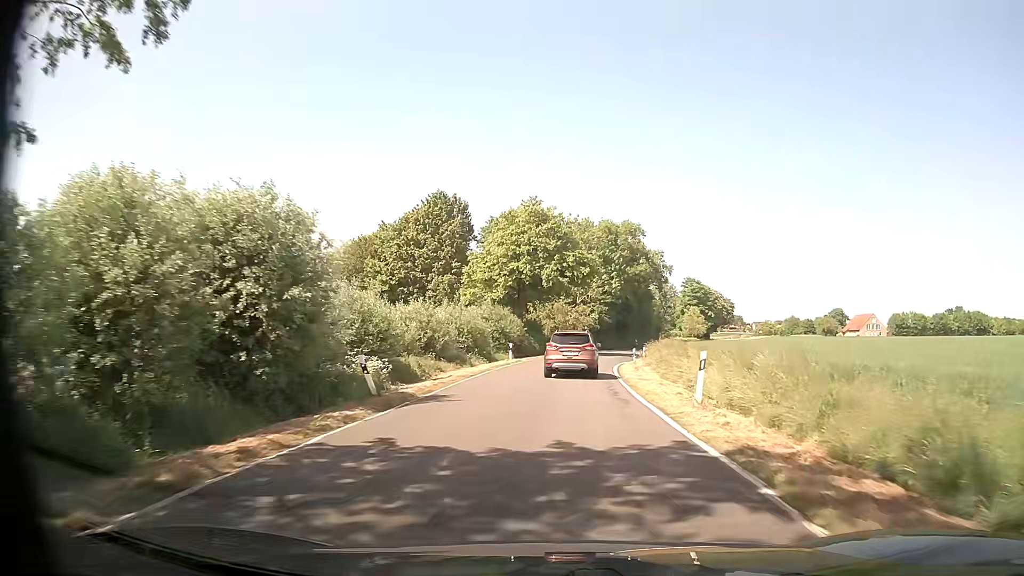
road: secondary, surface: asphalt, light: Day
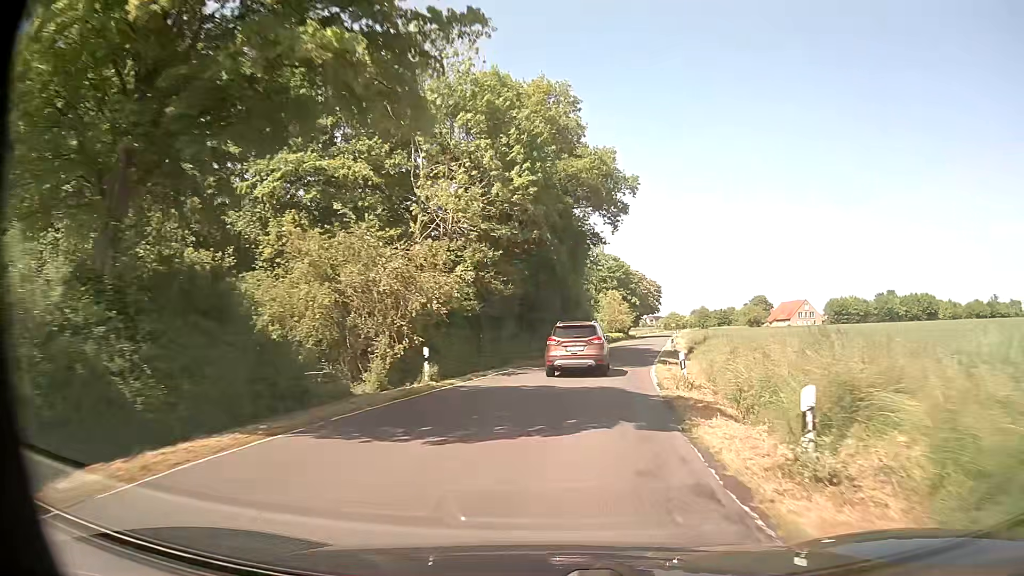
(+2.9, +42.9) m; +10°
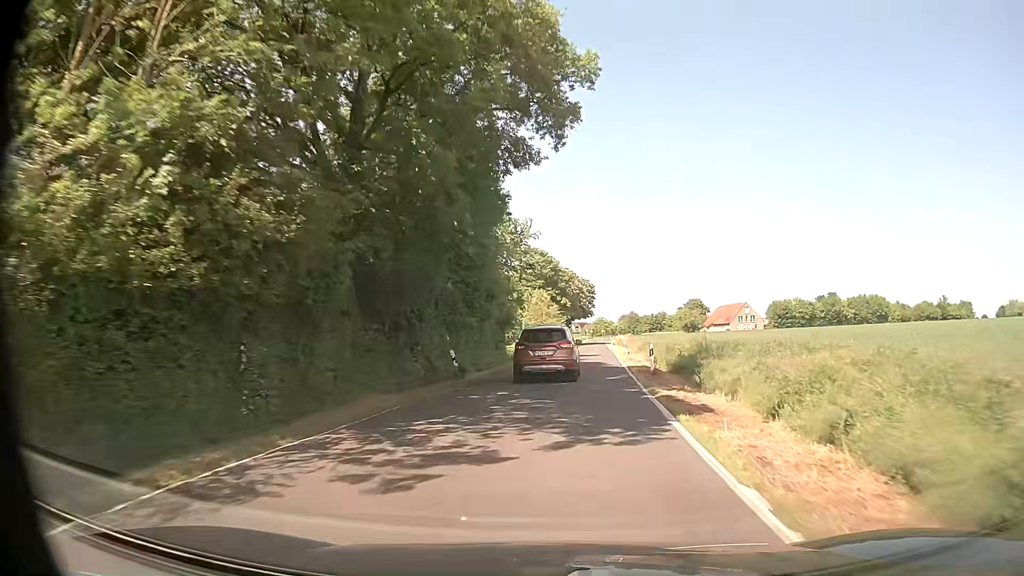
(+0.9, +16.7) m; +6°
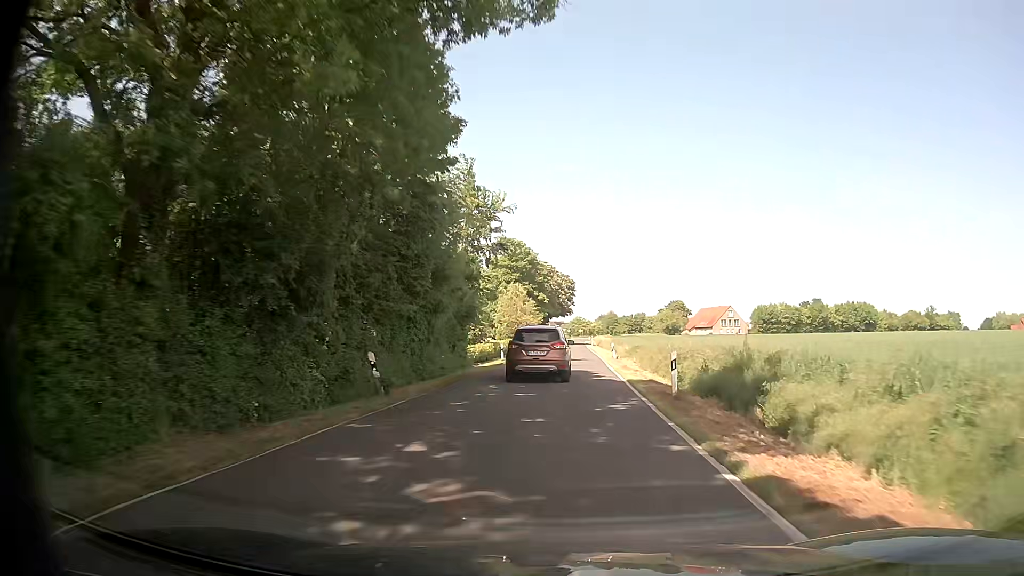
(+0.2, +8.1) m; +2°
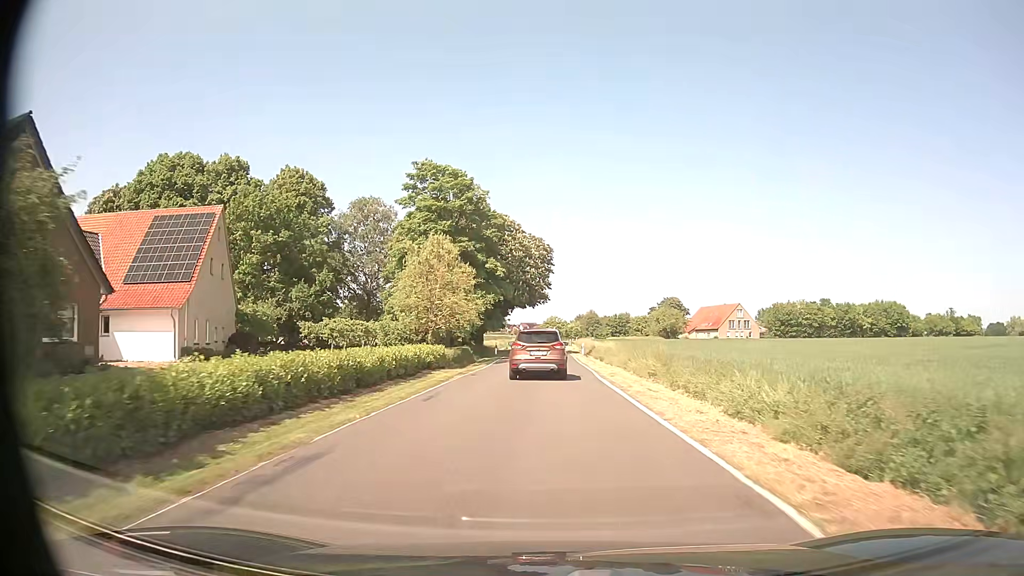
(+1.4, +41.3) m; +2°
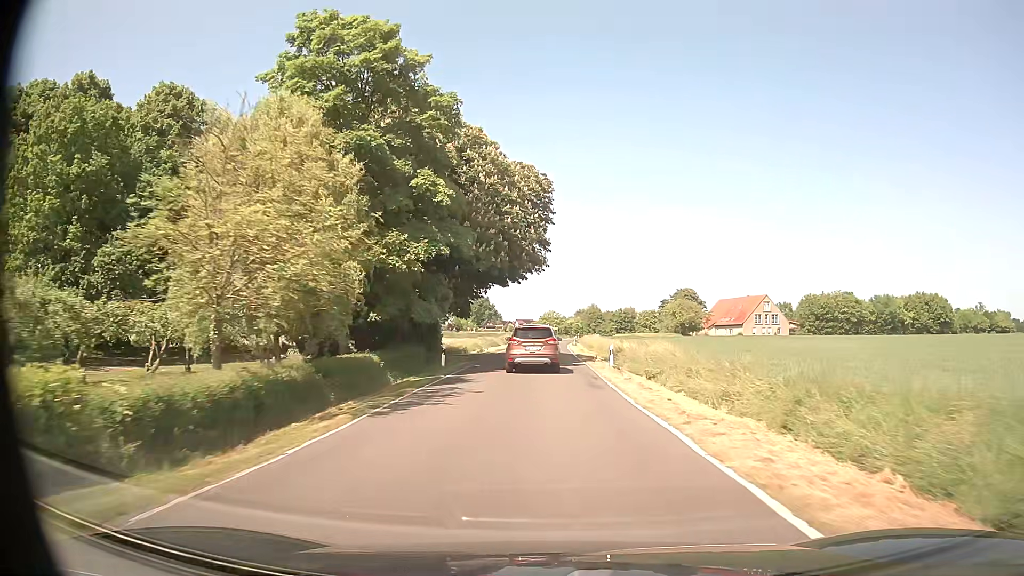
(0.0, +26.0) m; 0°
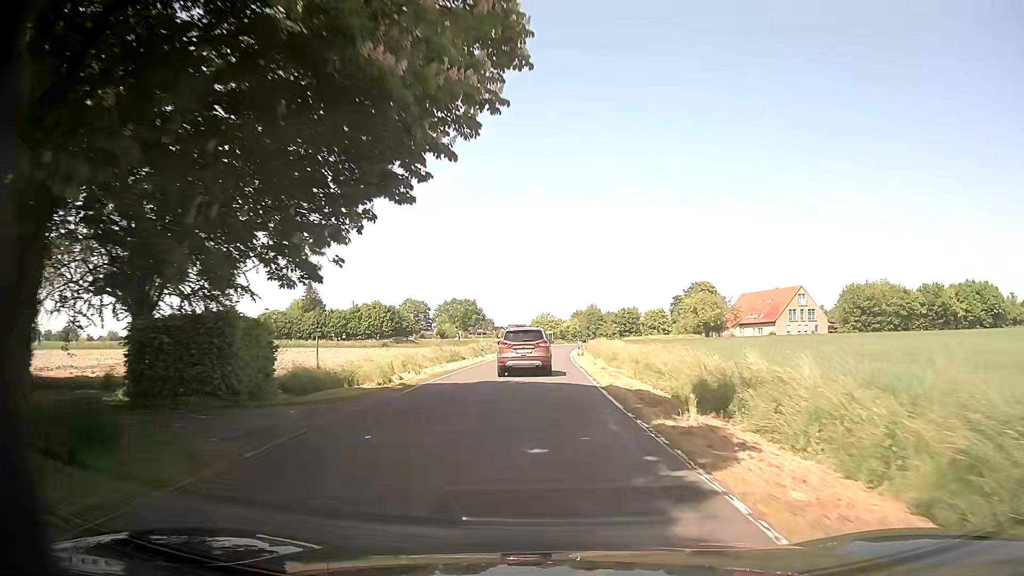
(+0.2, +27.2) m; +1°
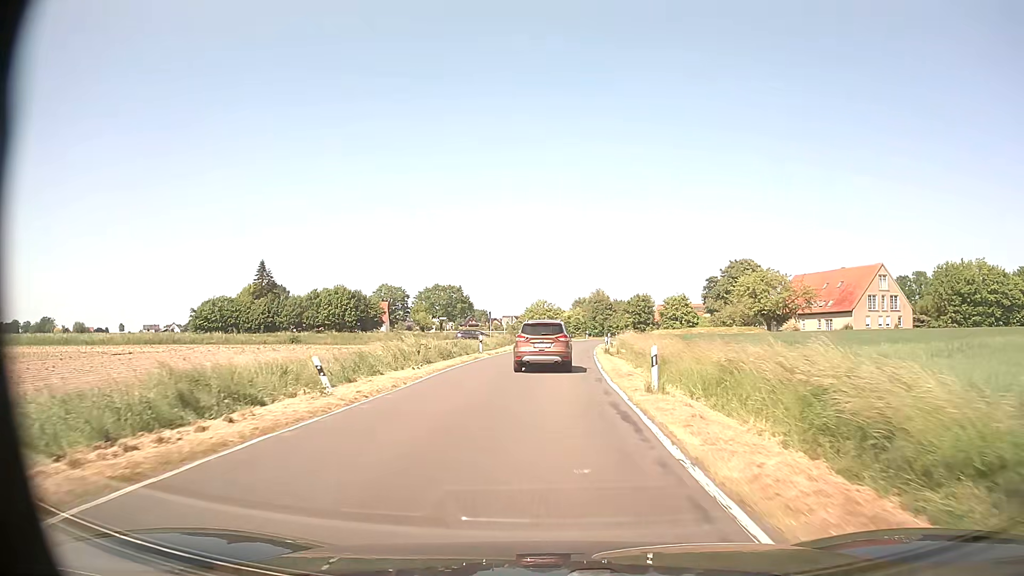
(0.0, +35.5) m; +1°
(0, +10) (0, +20) (0, +30) (+1, +40) (+1, +50) (+2, +60) (+3, +70) (+1, +80) (-3, +89) (-7, +98) m
